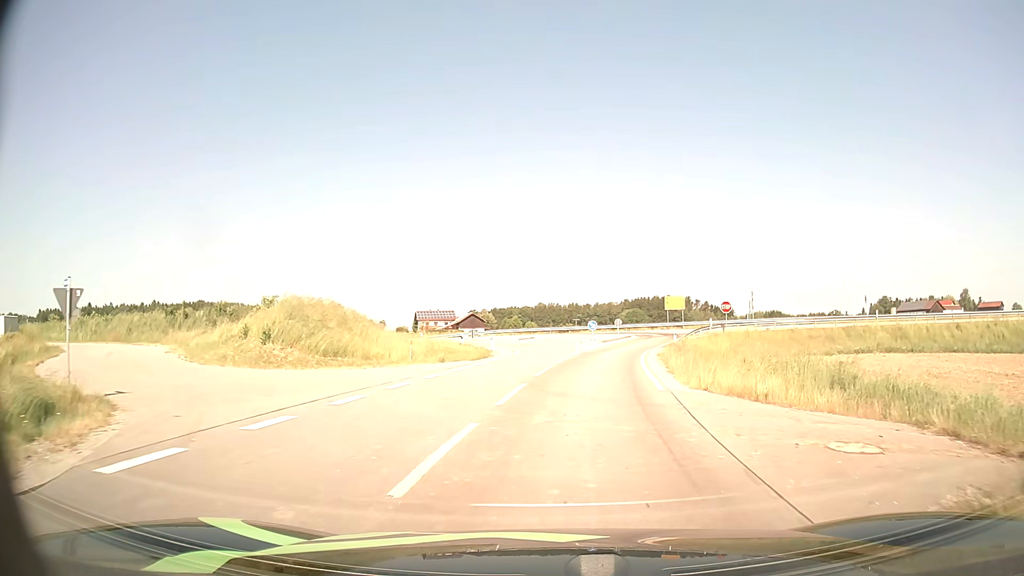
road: tertiary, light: Day
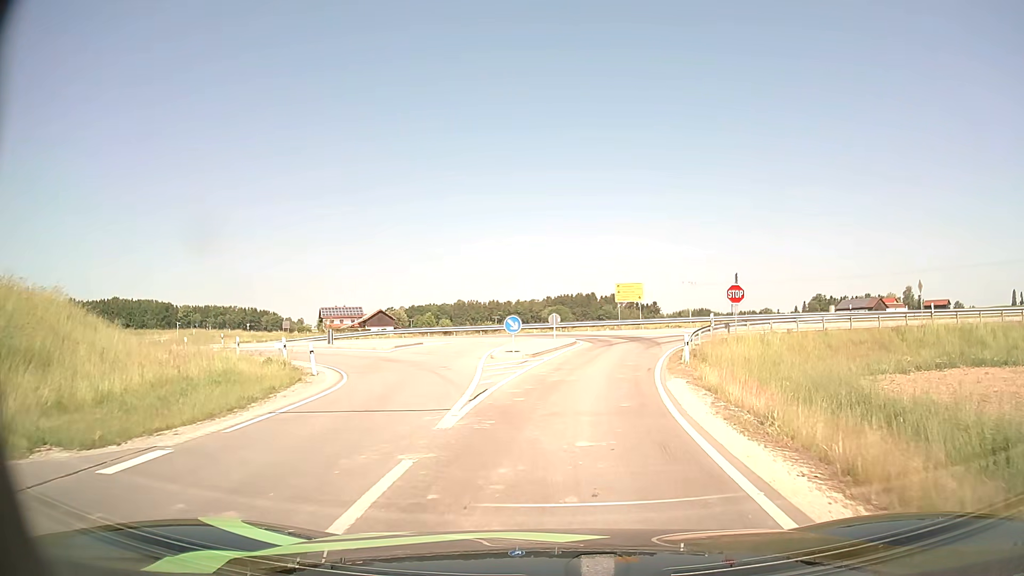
(+1.1, +20.4) m; +7°
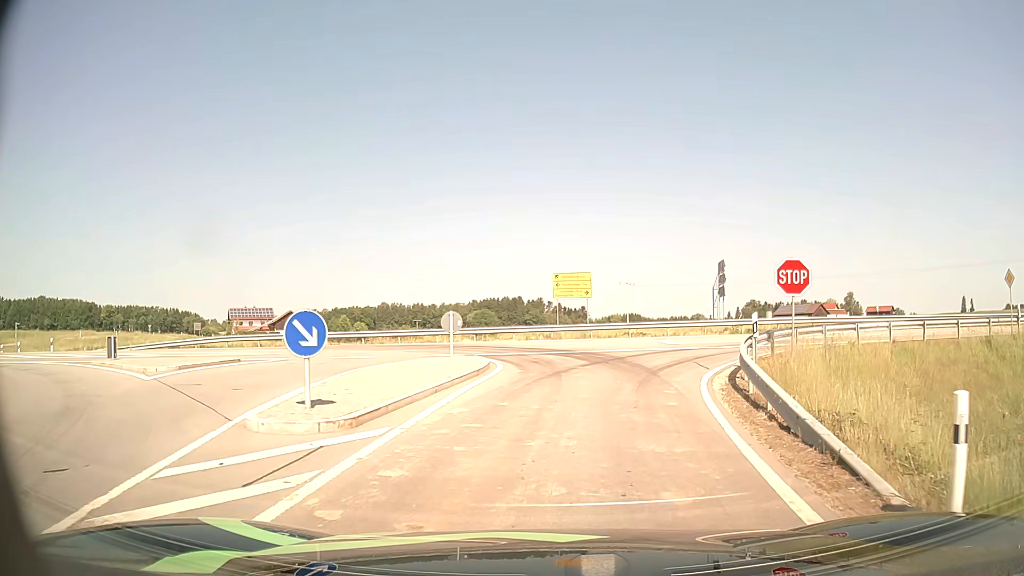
(+0.7, +14.8) m; +6°
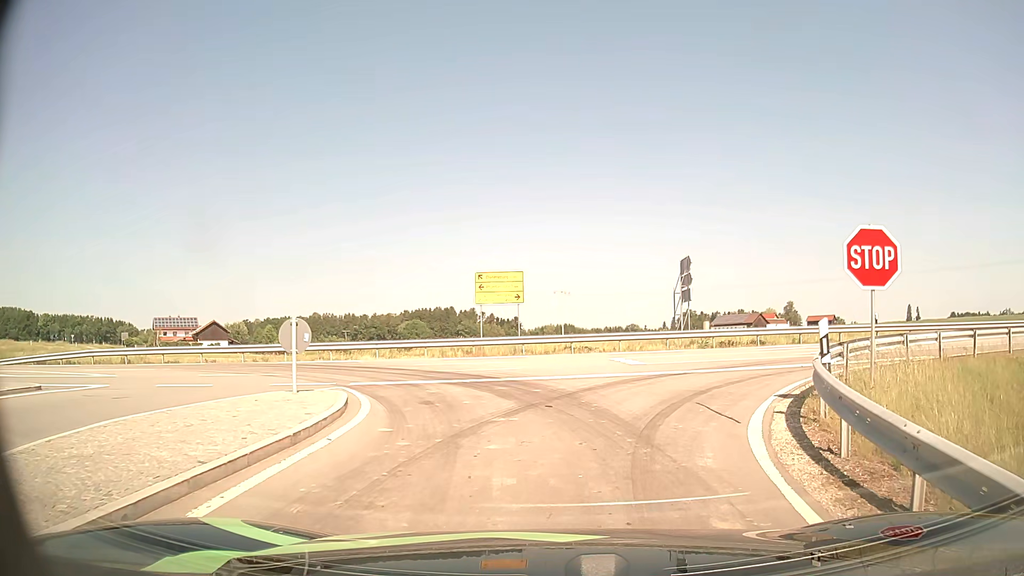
(+0.3, +7.3) m; +6°
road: tertiary_link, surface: asphalt
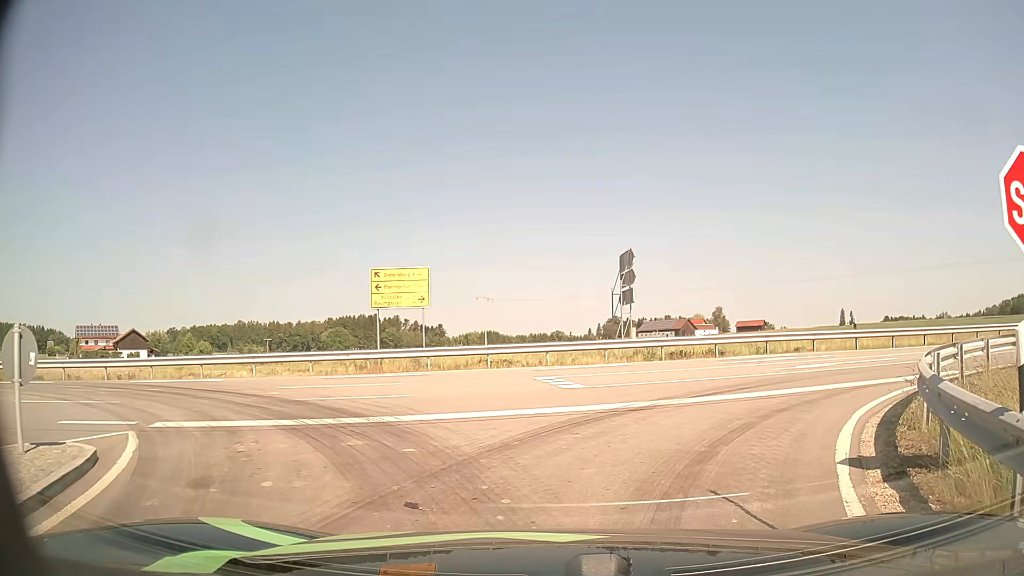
(+0.2, +5.3) m; +6°
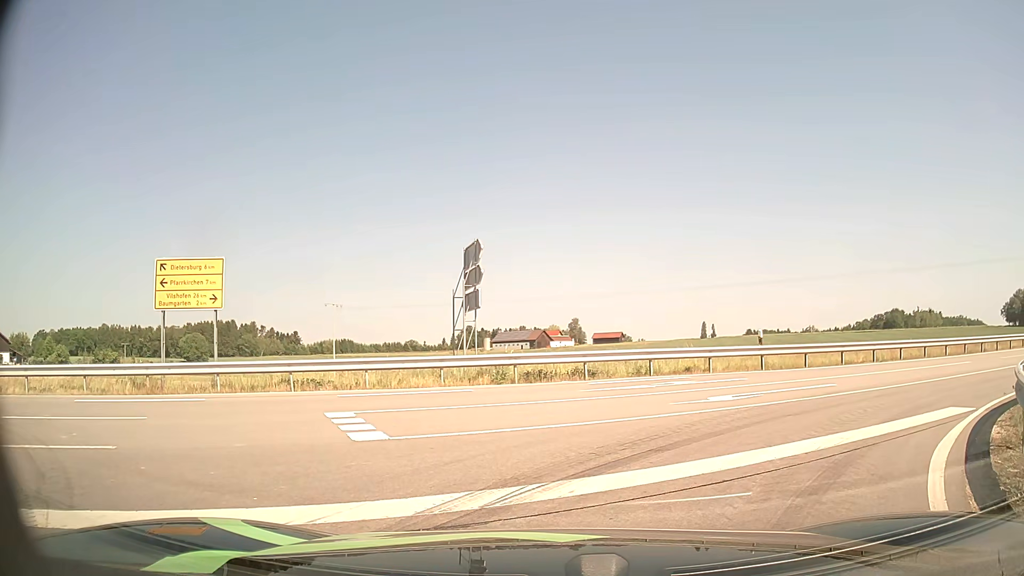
(+0.5, +5.3) m; +13°
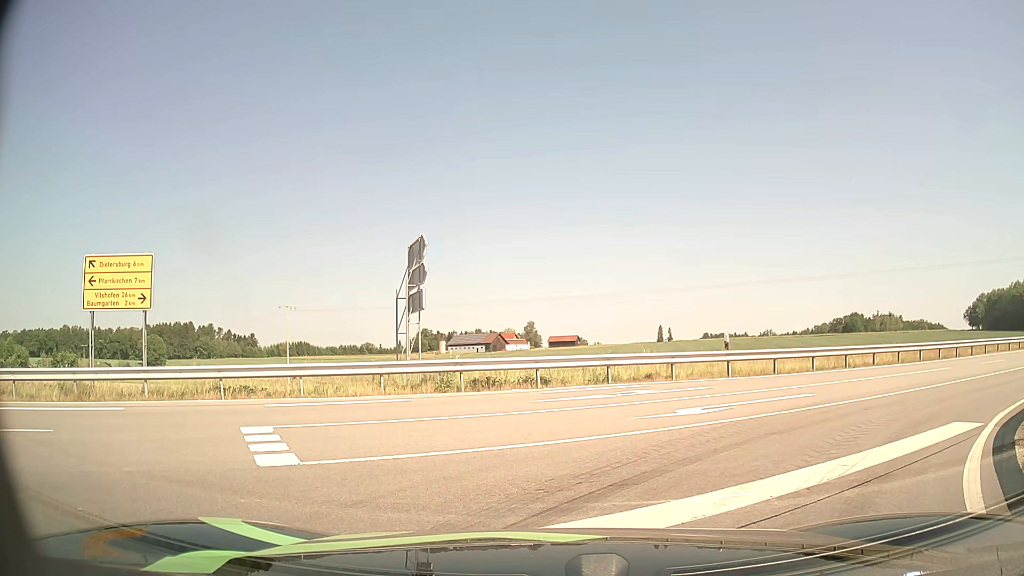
(0.0, +1.5) m; +1°
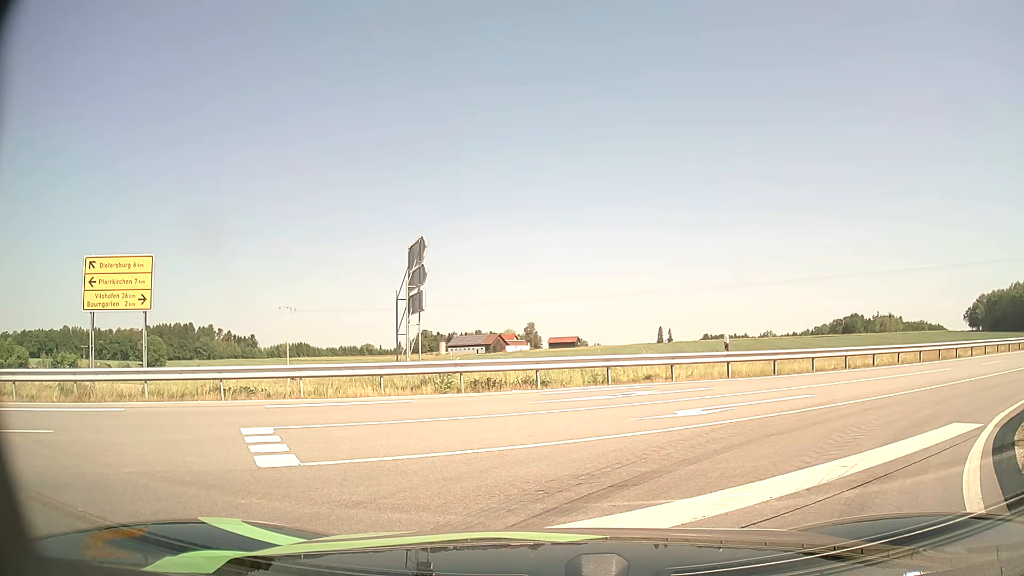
(0.0, 0.0) m; 0°
(+3, +9) (+11, +15) (+20, +20) (+29, +24) (+38, +29) (+47, +33) (+56, +37) (+65, +41) (+74, +45) (+84, +49) m
